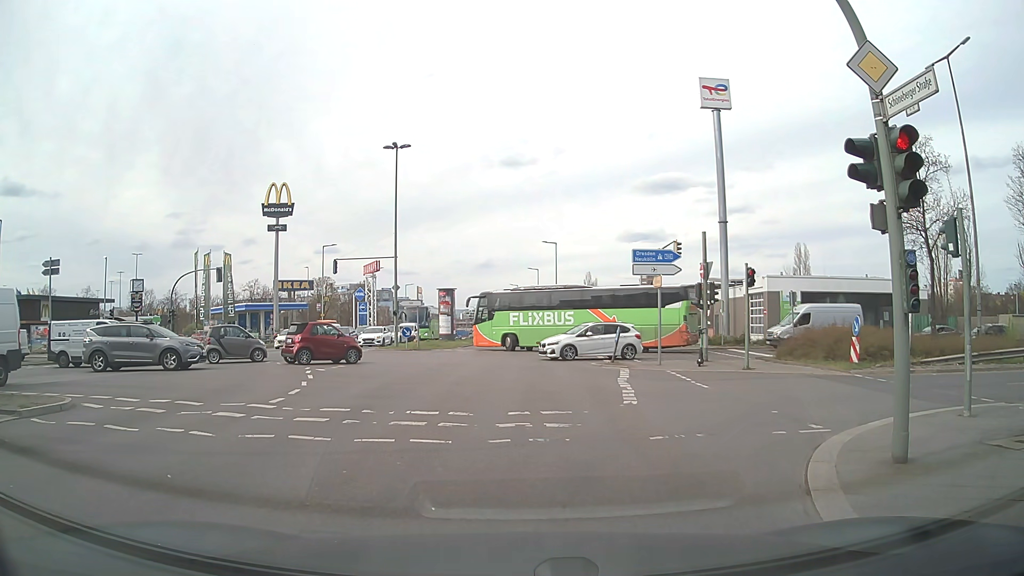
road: secondary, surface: asphalt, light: Day
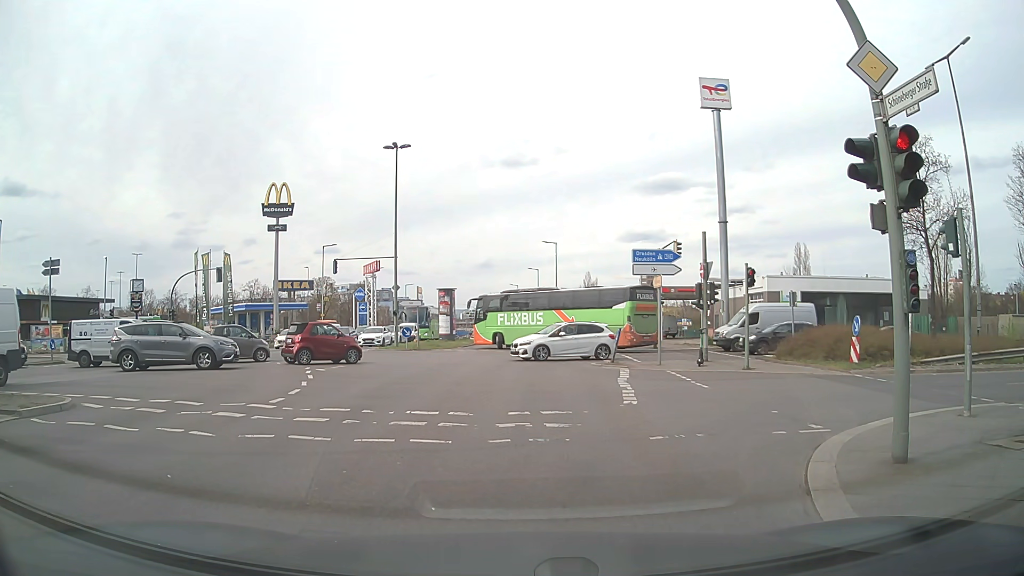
(0.0, 0.0) m; 0°
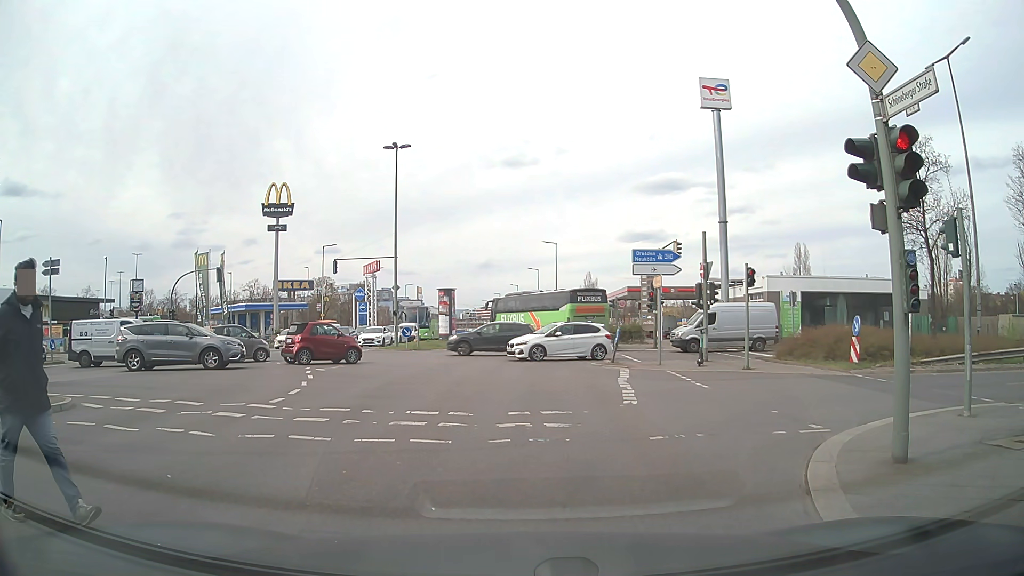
(0.0, 0.0) m; 0°
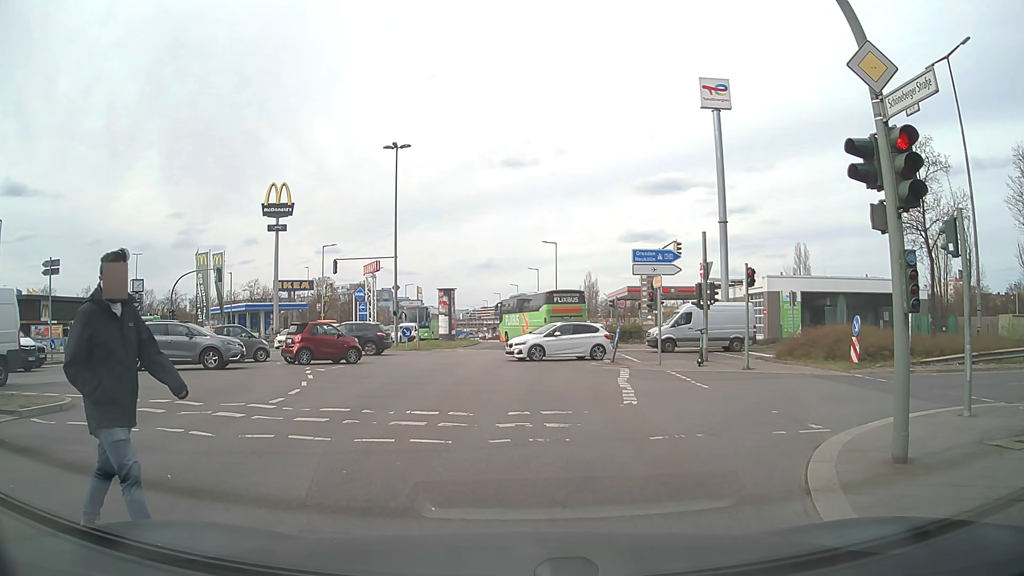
(0.0, 0.0) m; 0°
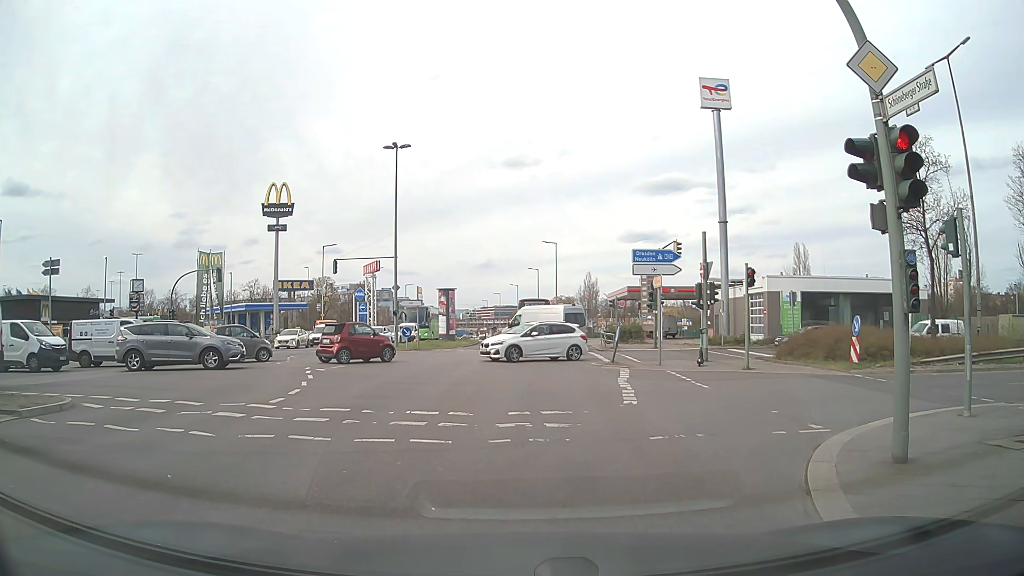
(0.0, 0.0) m; 0°
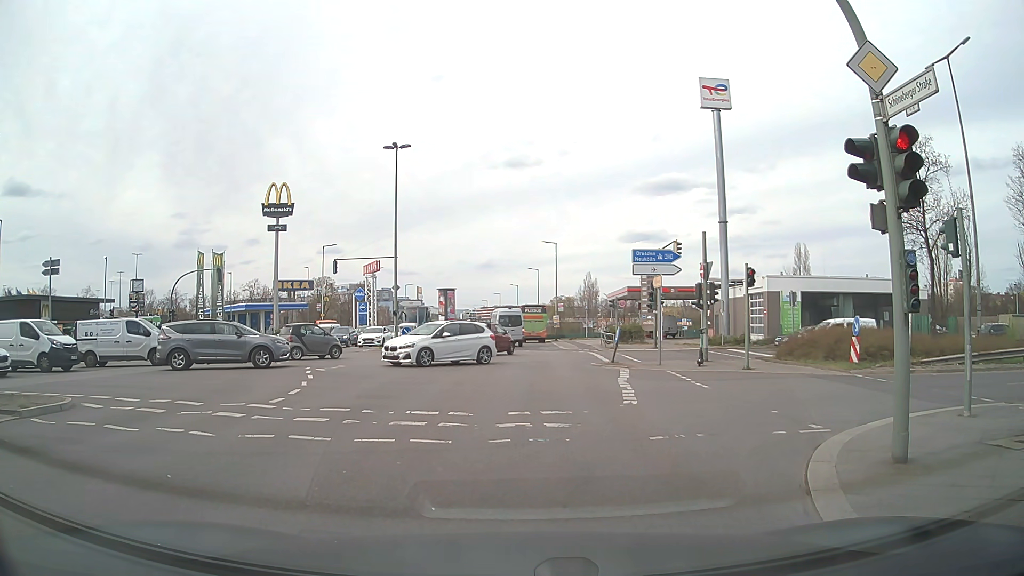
(0.0, 0.0) m; 0°
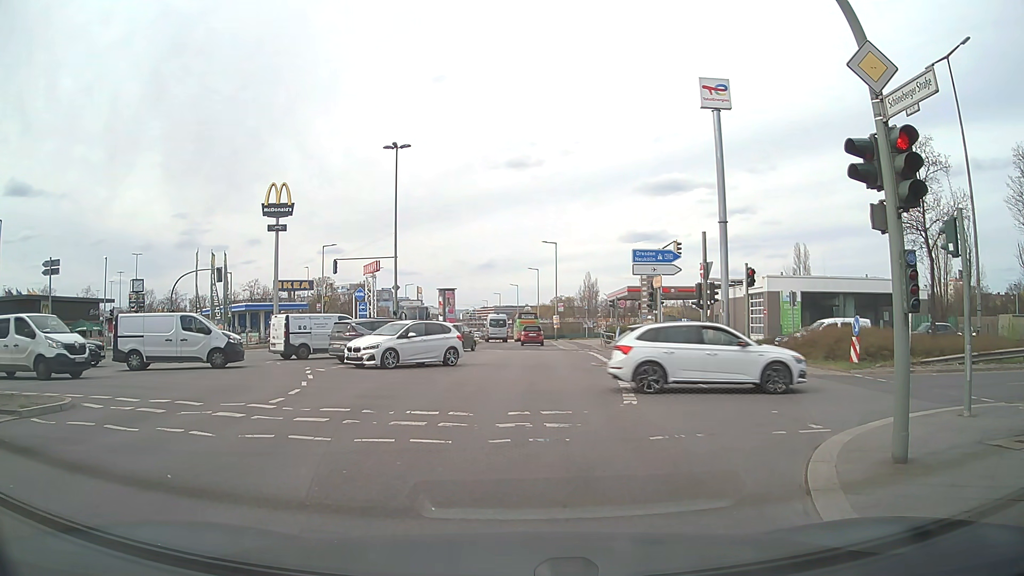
(0.0, 0.0) m; 0°
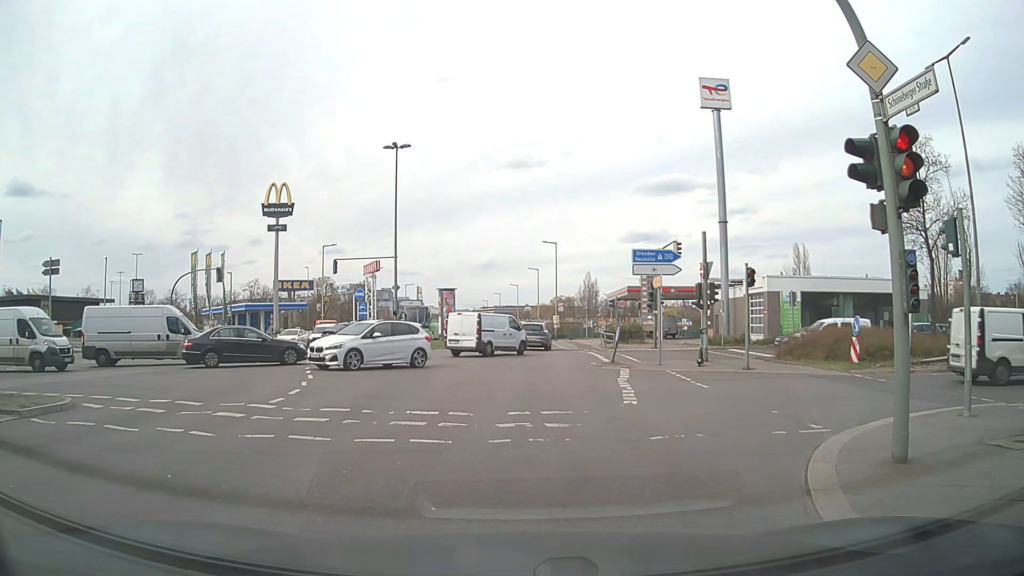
(0.0, 0.0) m; 0°
(+1, +10) (+9, +15) (+19, +14) (+28, +12) (+38, +8) (+47, +4) (+55, -1) (+63, -8) (+70, -15) (+77, -22) m
